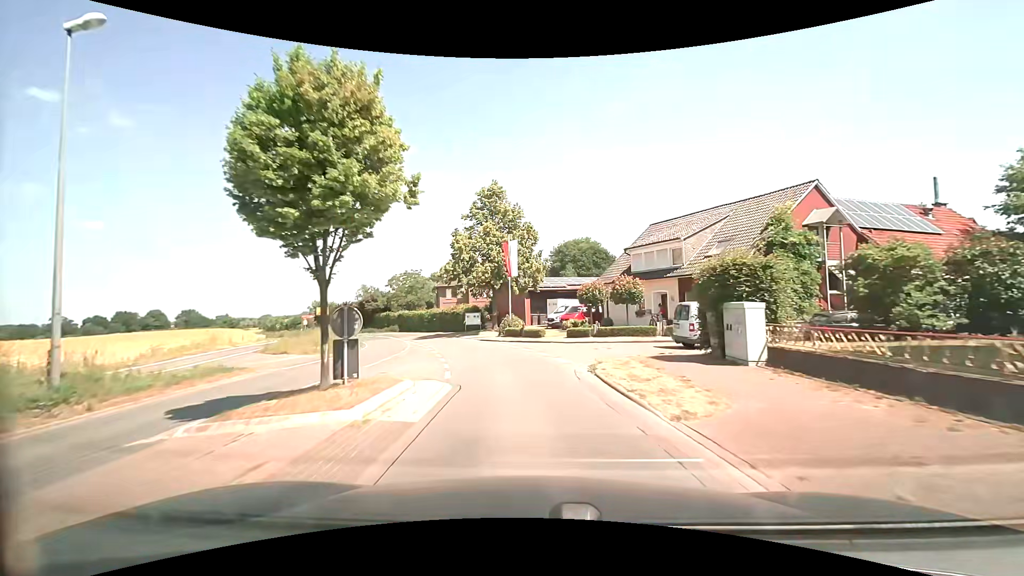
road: secondary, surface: asphalt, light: Day
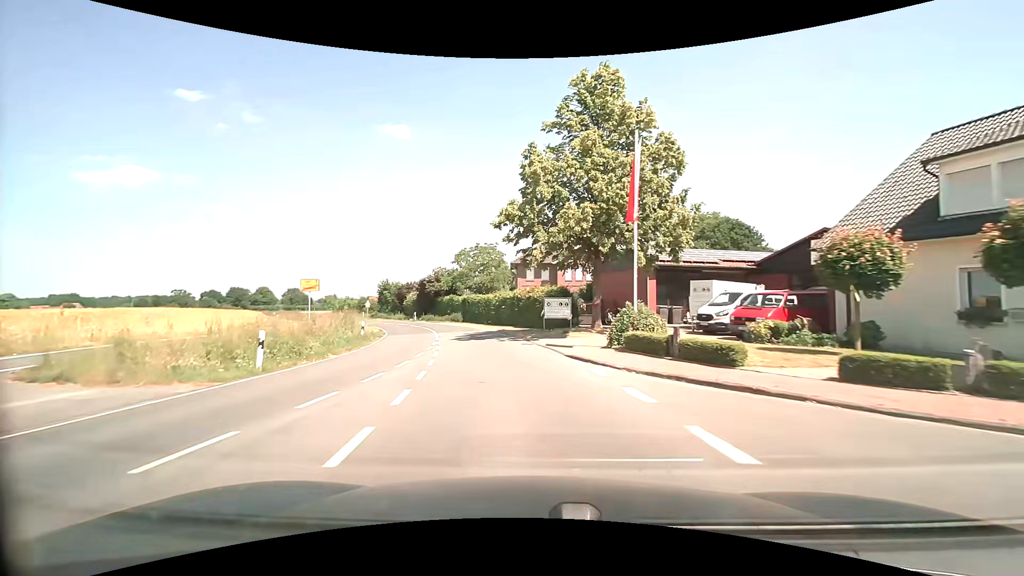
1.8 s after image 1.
(-1.6, +18.4) m; -11°
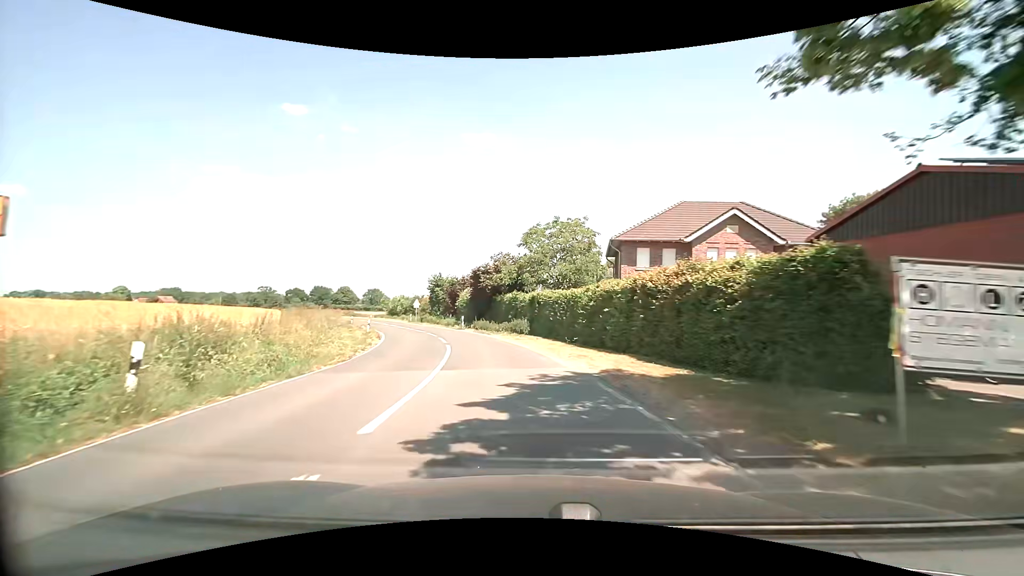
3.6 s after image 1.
(-1.6, +19.3) m; -9°
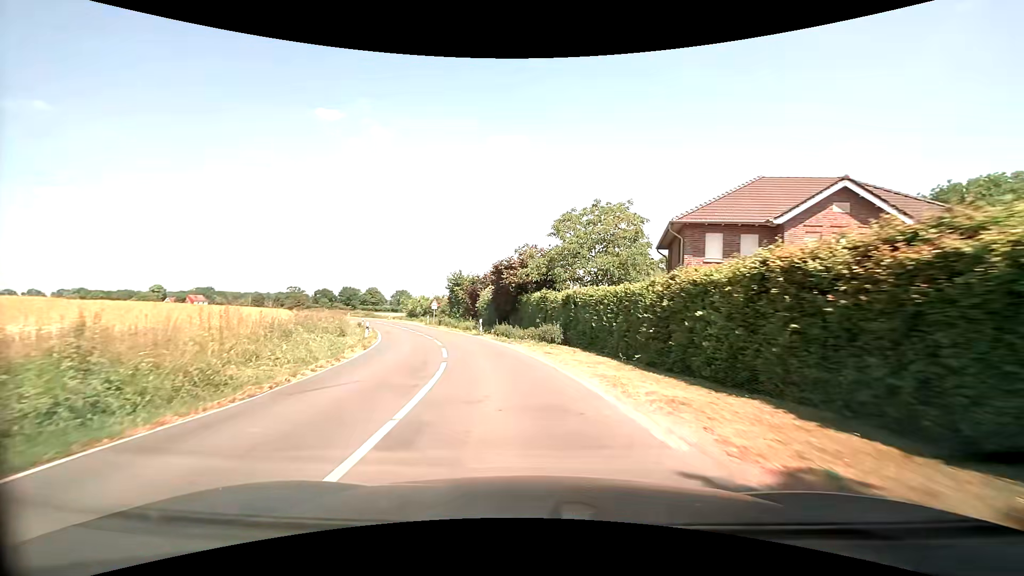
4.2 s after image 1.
(-0.1, +6.8) m; -2°
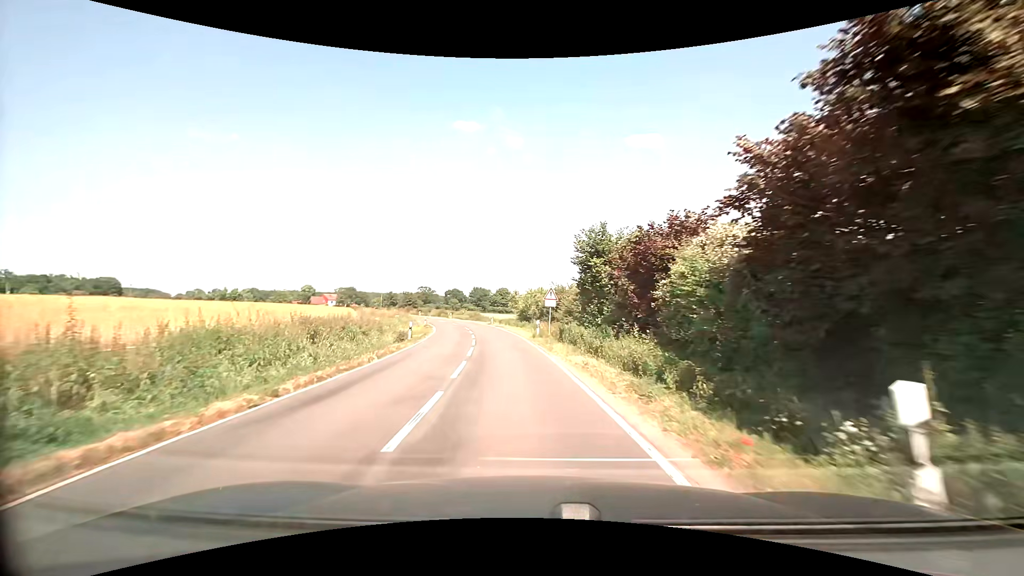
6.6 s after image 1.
(-4.6, +28.9) m; -16°
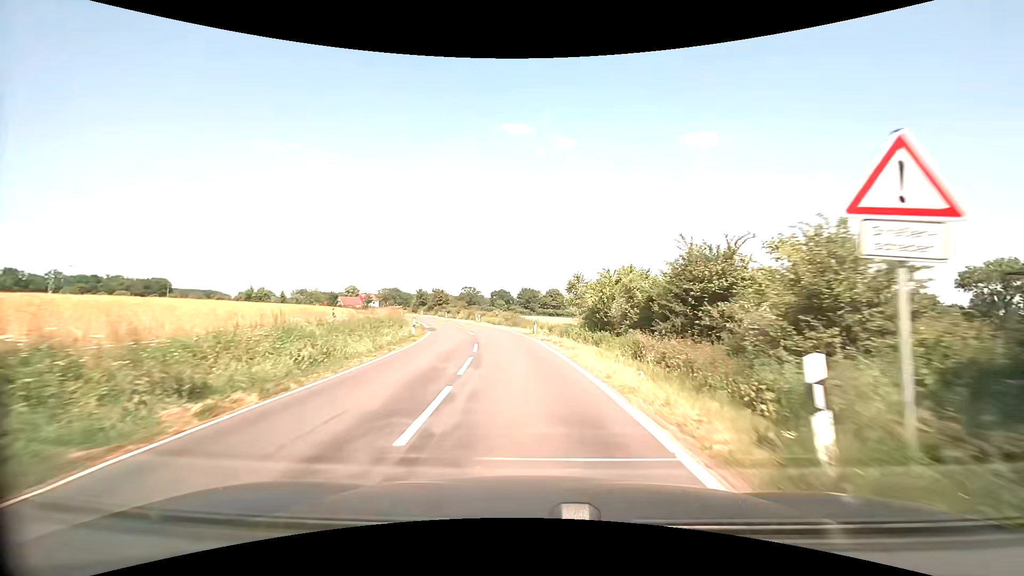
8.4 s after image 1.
(-1.6, +24.3) m; -6°
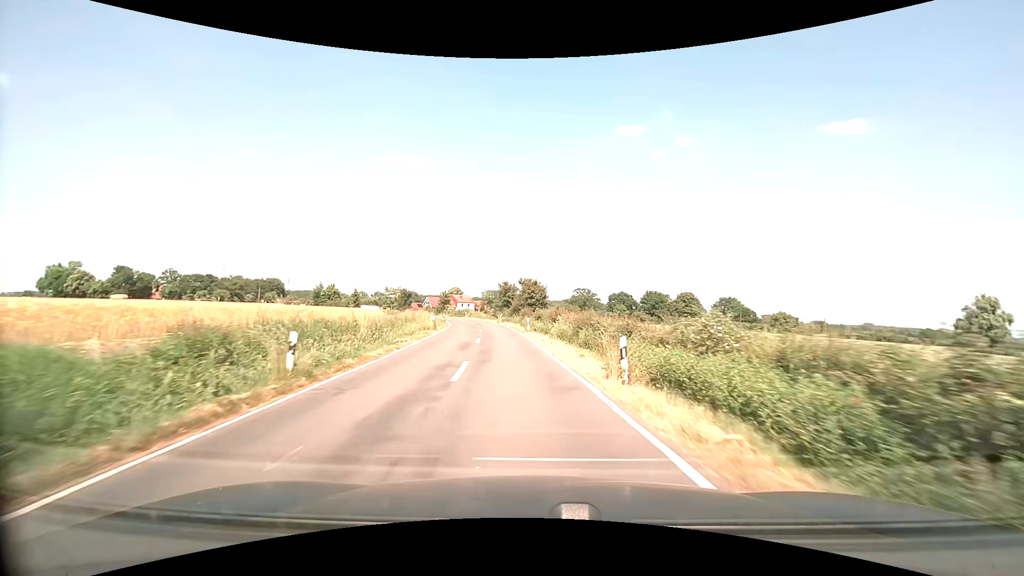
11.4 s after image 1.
(-5.1, +43.6) m; -13°
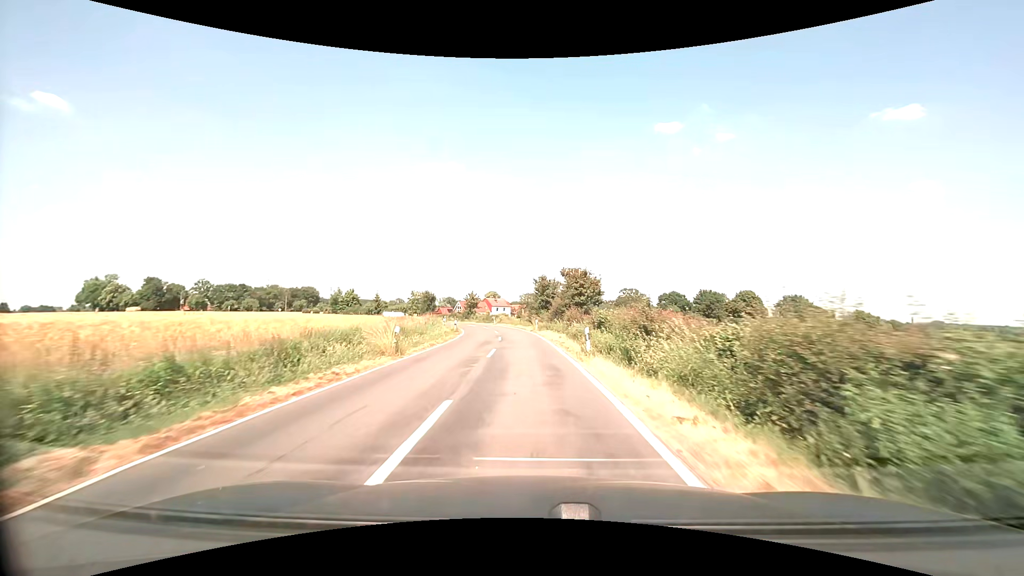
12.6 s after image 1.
(-0.8, +18.1) m; -5°
(0, +10) (-1, +20) (-1, +30) (-2, +40) (-3, +50) (-5, +60) (-8, +69) (-11, +79) (-16, +88) (-21, +96) m
